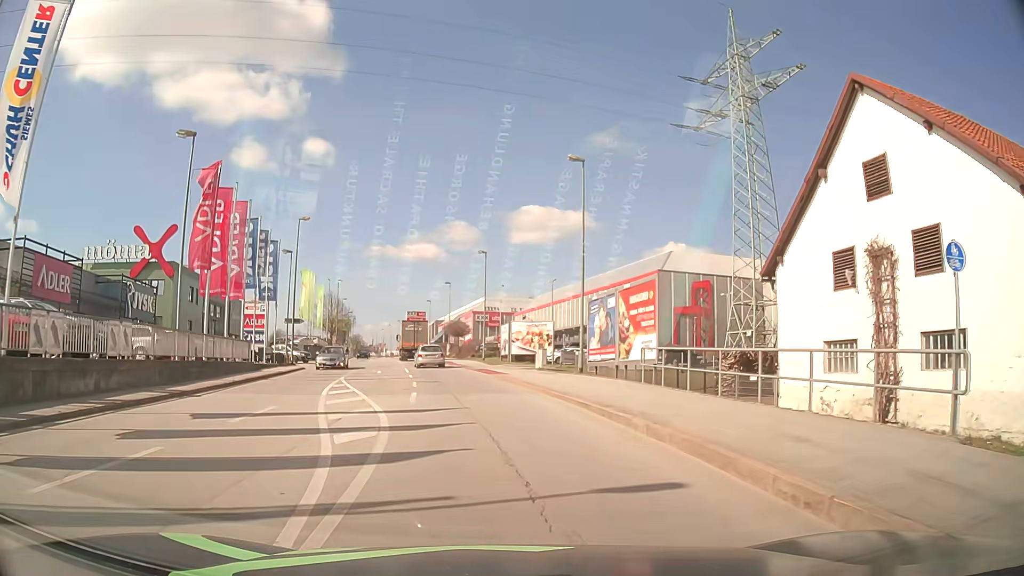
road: tertiary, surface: asphalt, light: Day
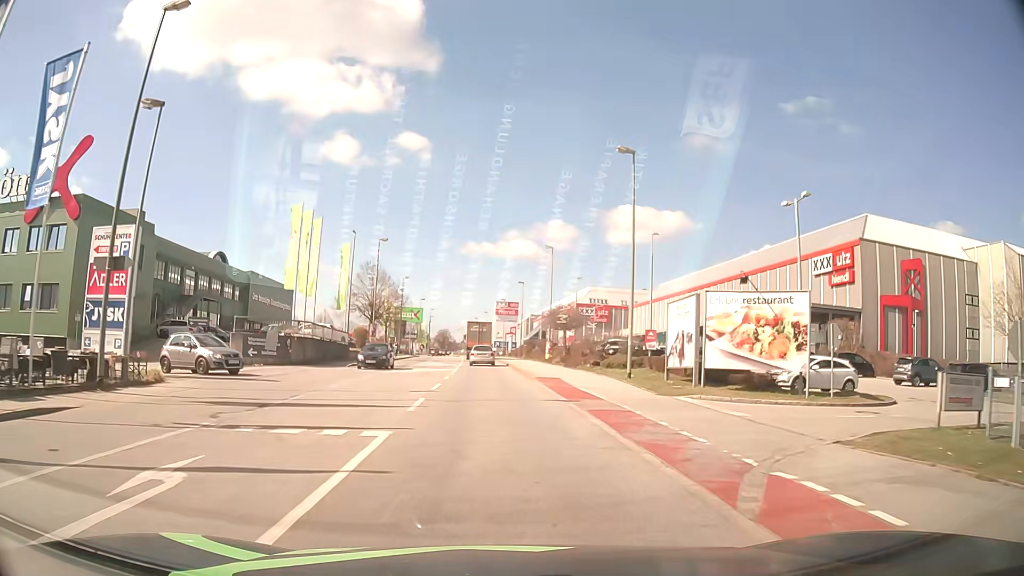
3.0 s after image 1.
(-3.0, +32.2) m; -8°
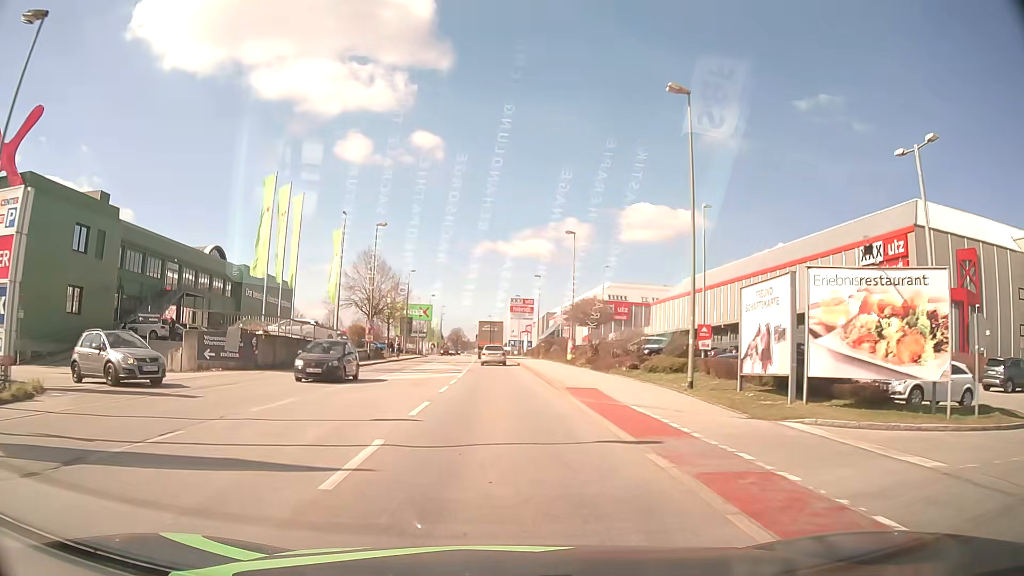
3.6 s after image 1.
(0.0, +7.2) m; -1°
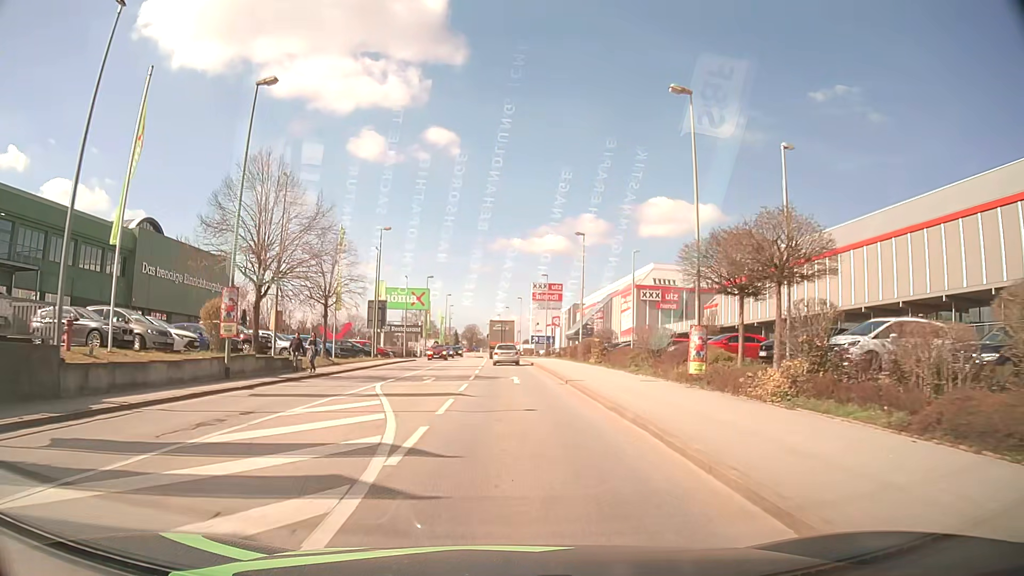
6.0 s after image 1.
(-0.6, +29.0) m; -2°
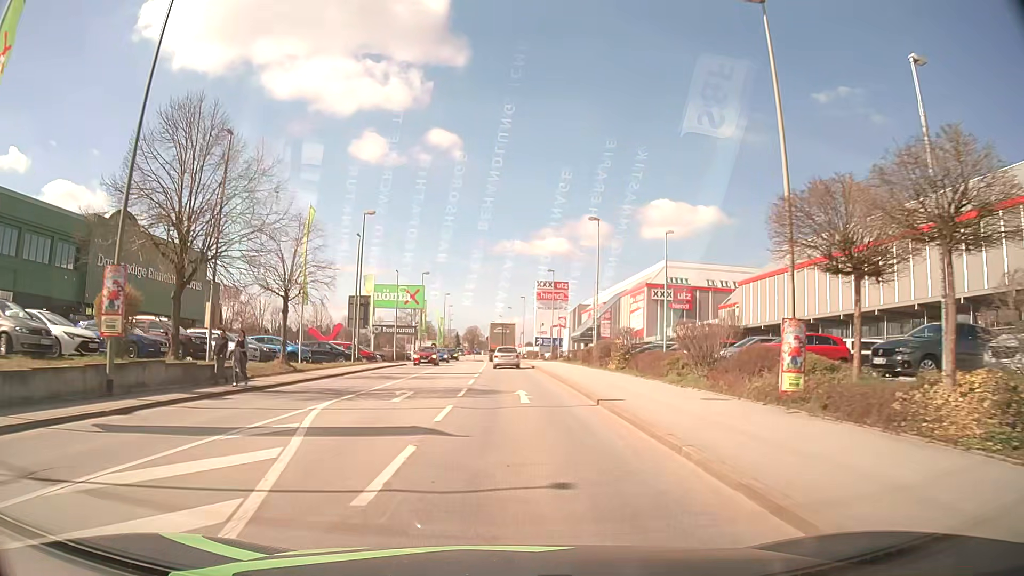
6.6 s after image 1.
(0.0, +7.2) m; 0°
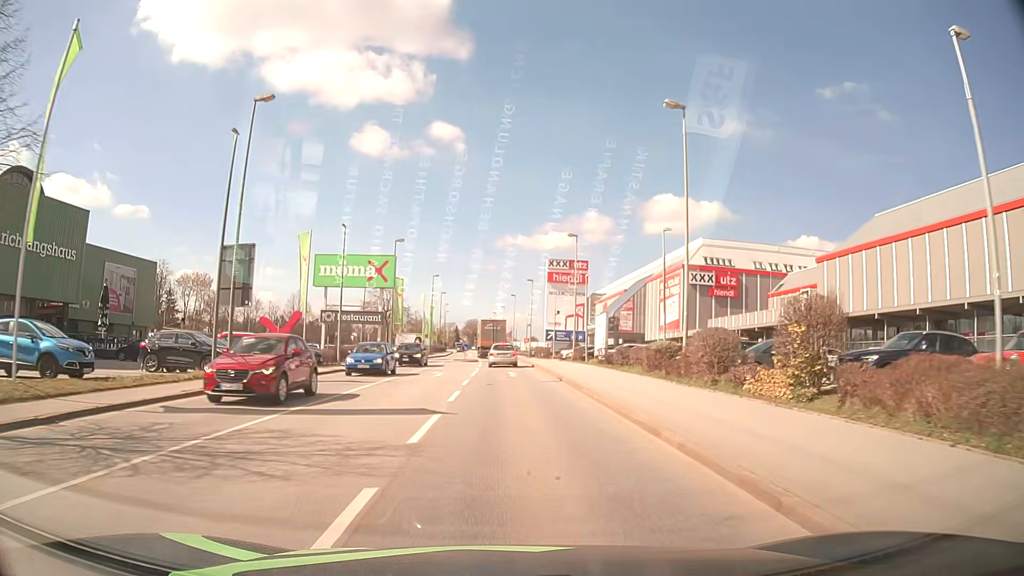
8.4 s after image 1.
(+0.1, +21.6) m; 0°
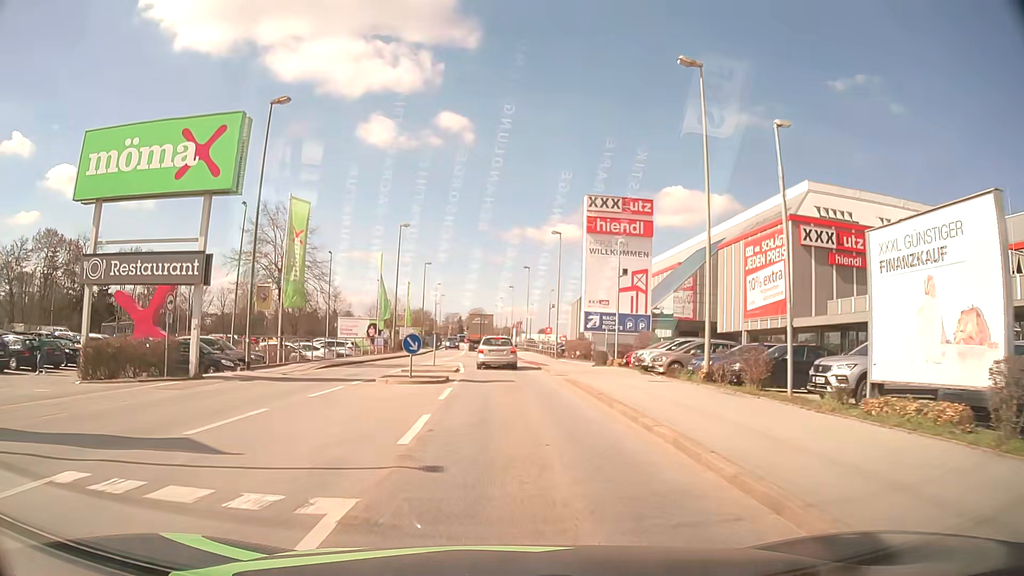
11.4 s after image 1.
(0.0, +33.3) m; 0°
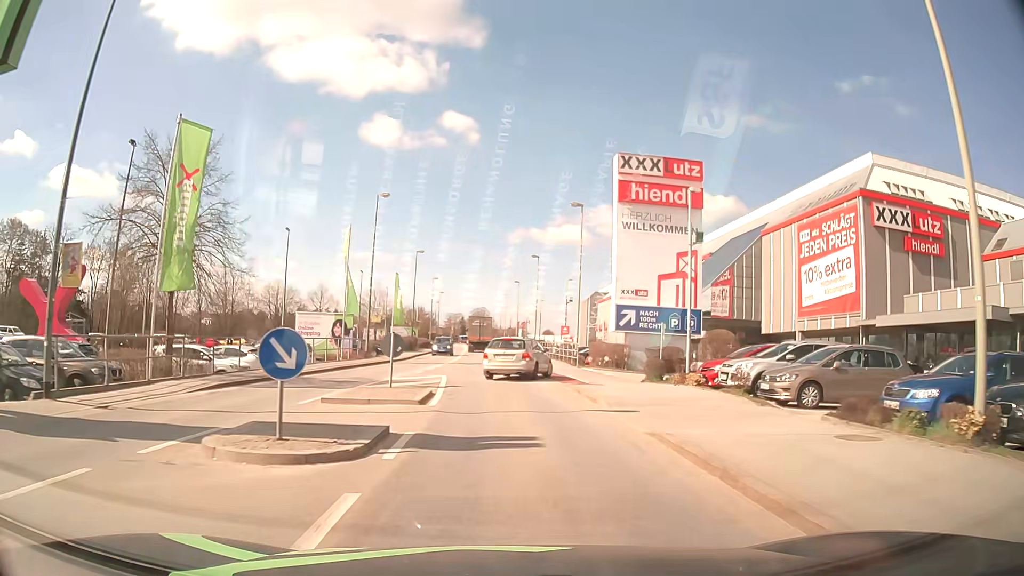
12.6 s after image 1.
(-0.1, +11.9) m; 0°
